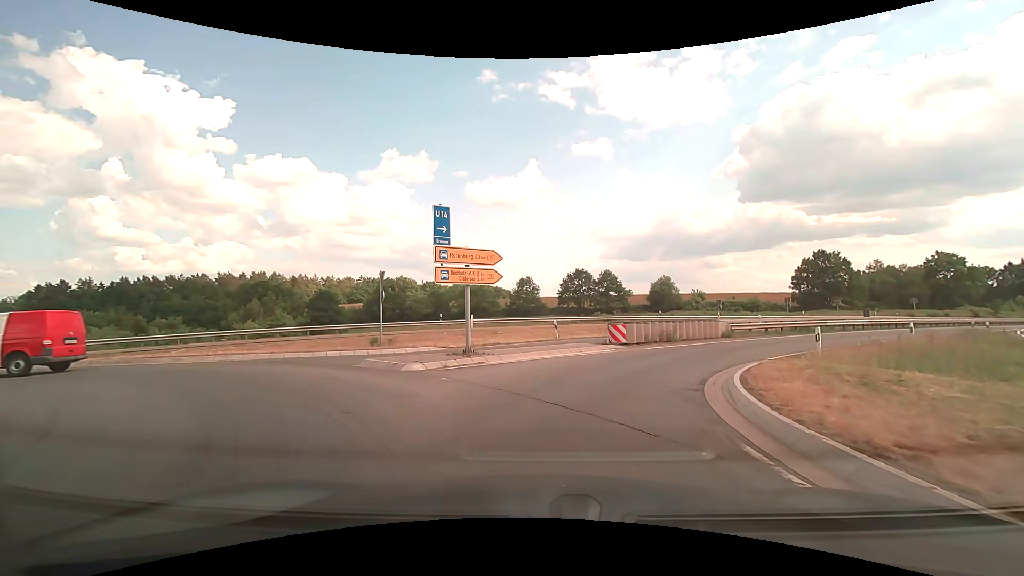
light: Day
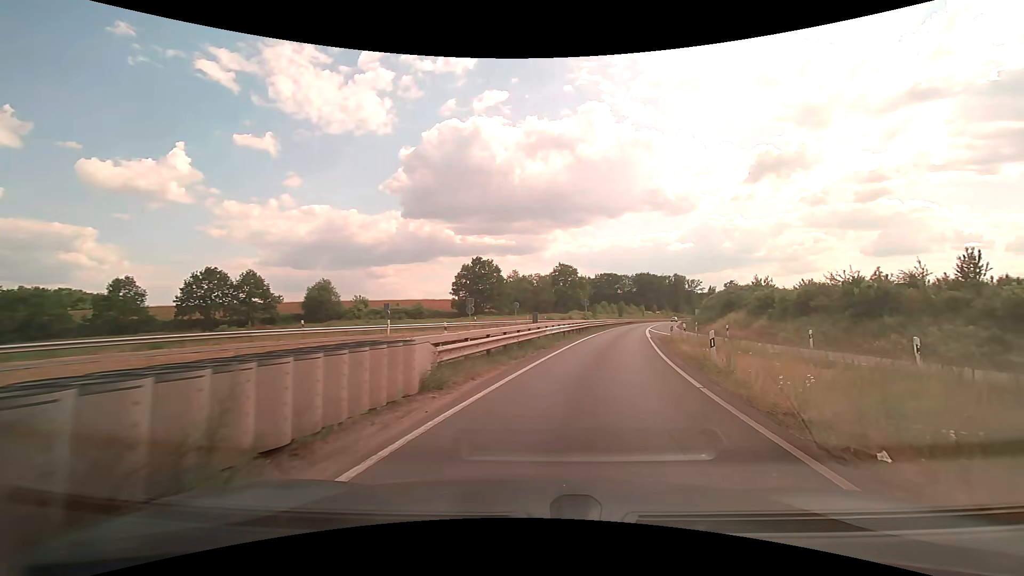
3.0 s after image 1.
(+4.2, +17.8) m; +36°
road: trunk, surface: asphalt
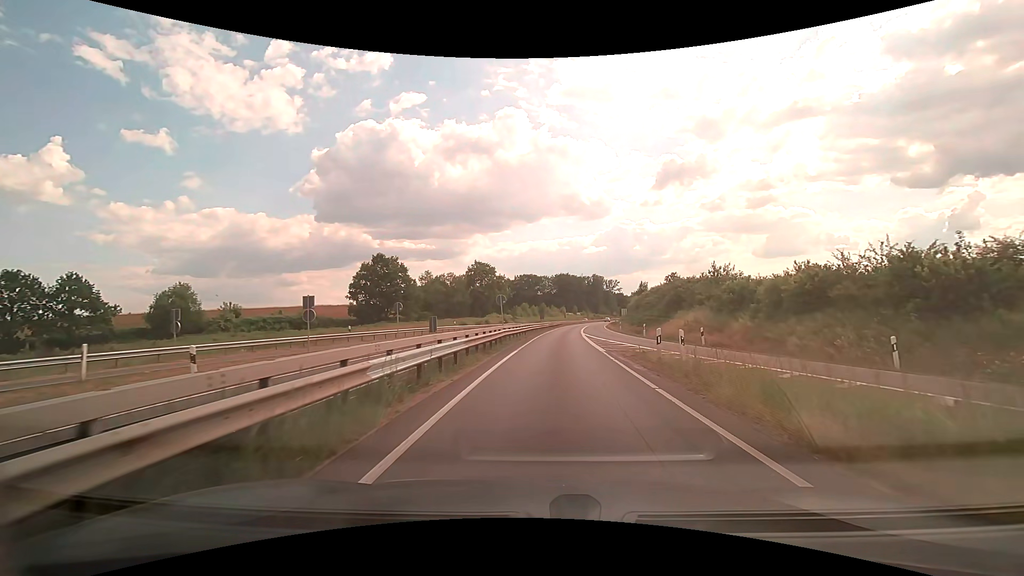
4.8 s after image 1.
(+1.7, +15.1) m; +9°
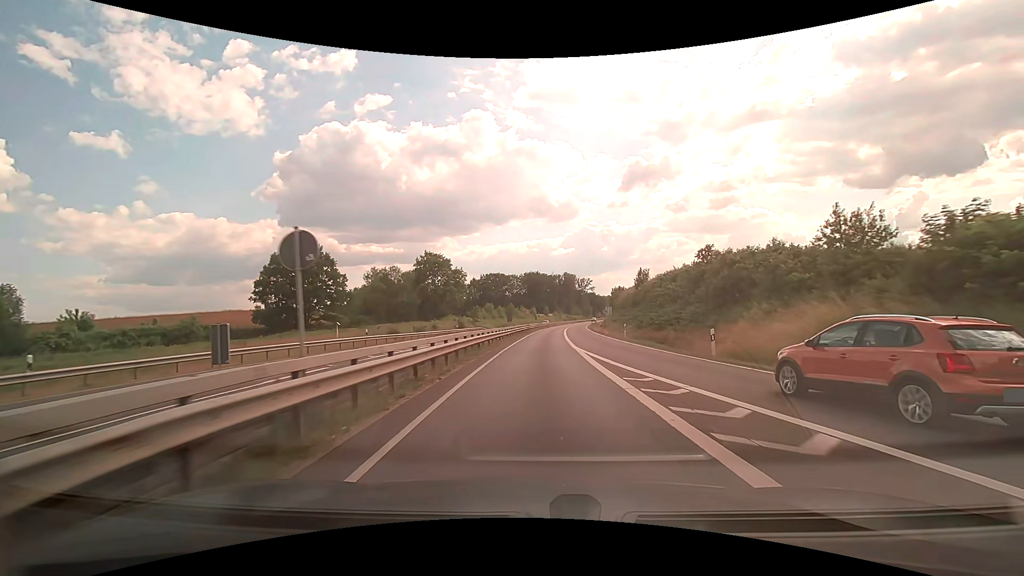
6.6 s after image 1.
(+1.0, +23.4) m; +4°
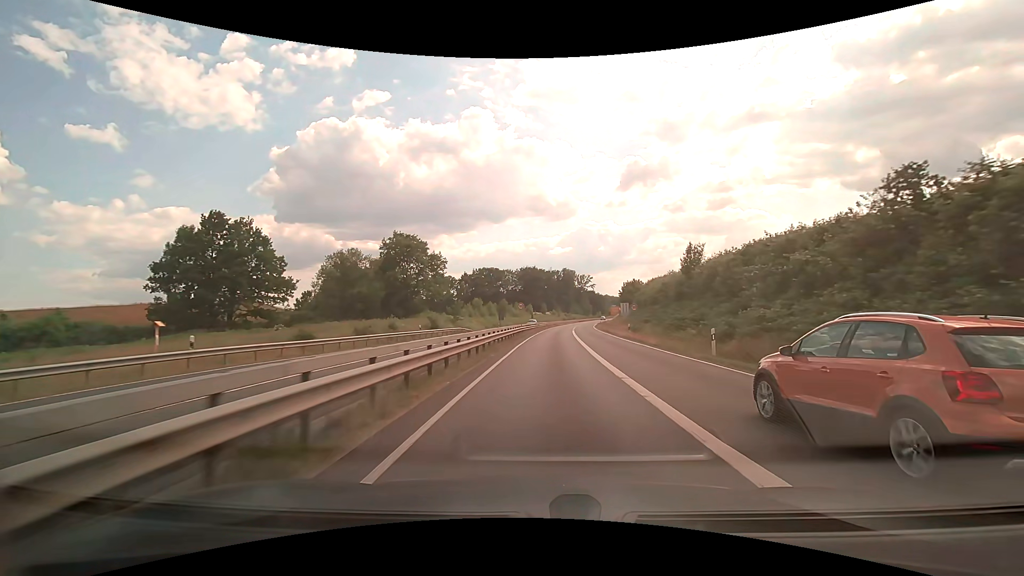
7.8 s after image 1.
(0.0, +20.6) m; 0°
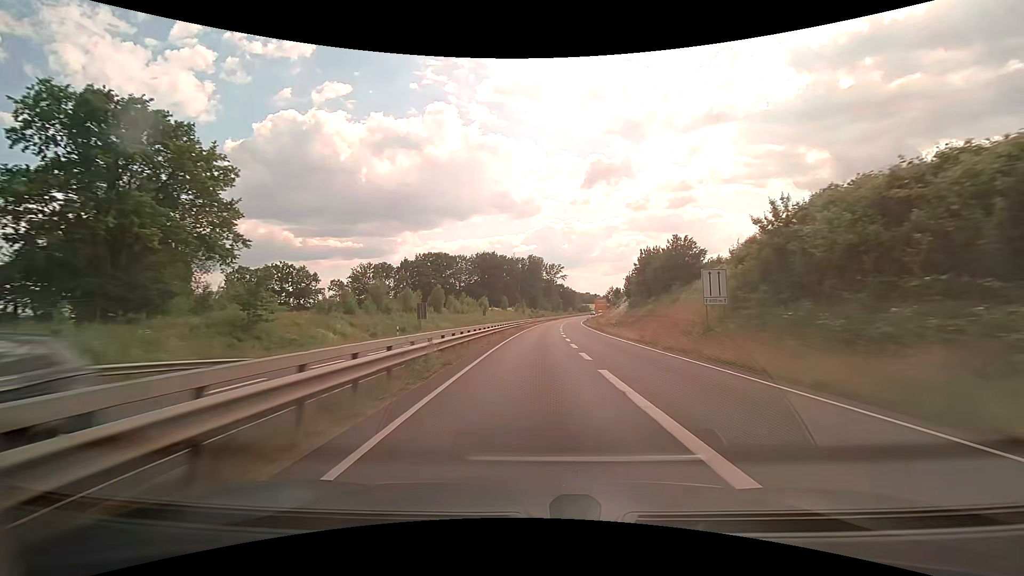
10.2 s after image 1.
(+2.3, +50.3) m; +4°
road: motorway_link
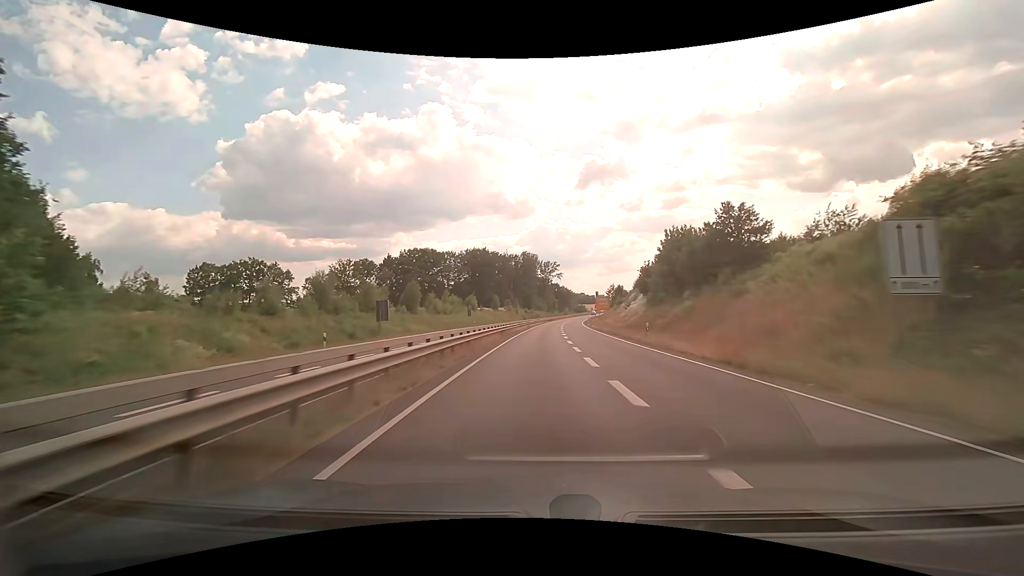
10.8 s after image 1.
(+0.1, +14.3) m; +1°
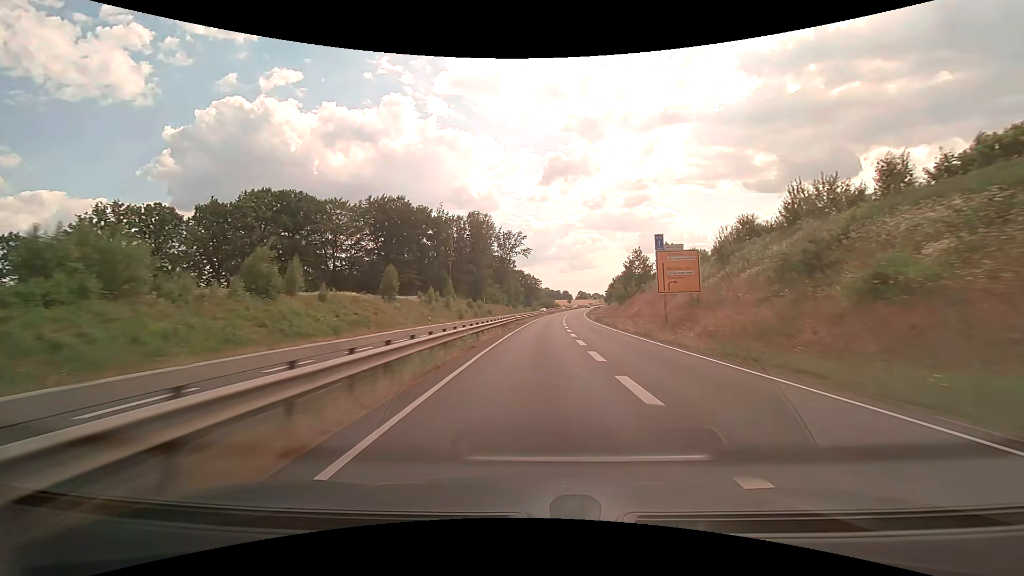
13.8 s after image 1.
(+2.6, +78.7) m; +4°
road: trunk
(0, +10) (0, +20) (+1, +30) (+1, +40) (+1, +50) (+2, +60) (+3, +70) (+4, +80) (+5, +90) (+6, +100) m
